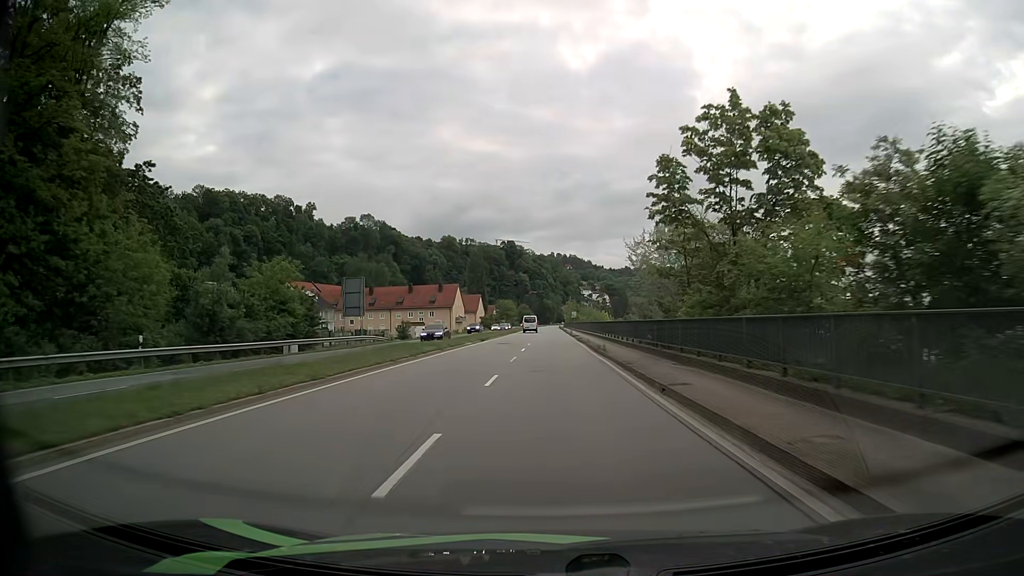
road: primary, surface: asphalt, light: Day
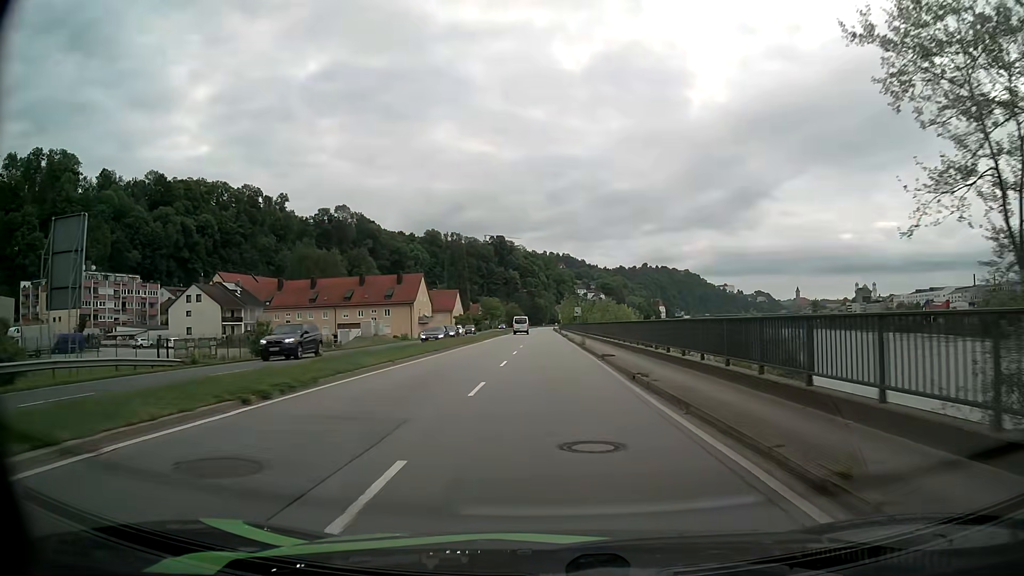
(-0.1, +37.4) m; 0°
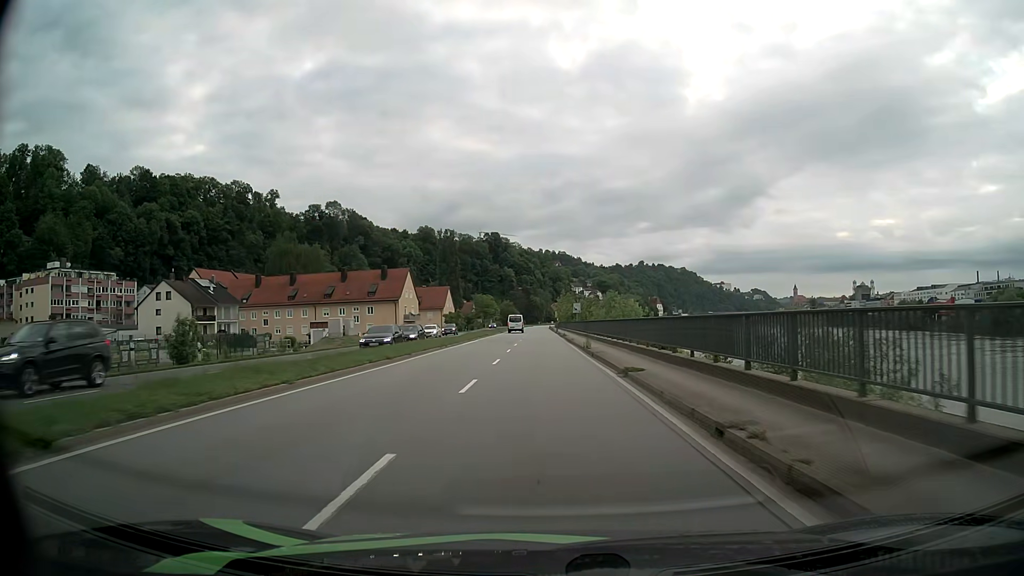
(0.0, +8.8) m; 0°
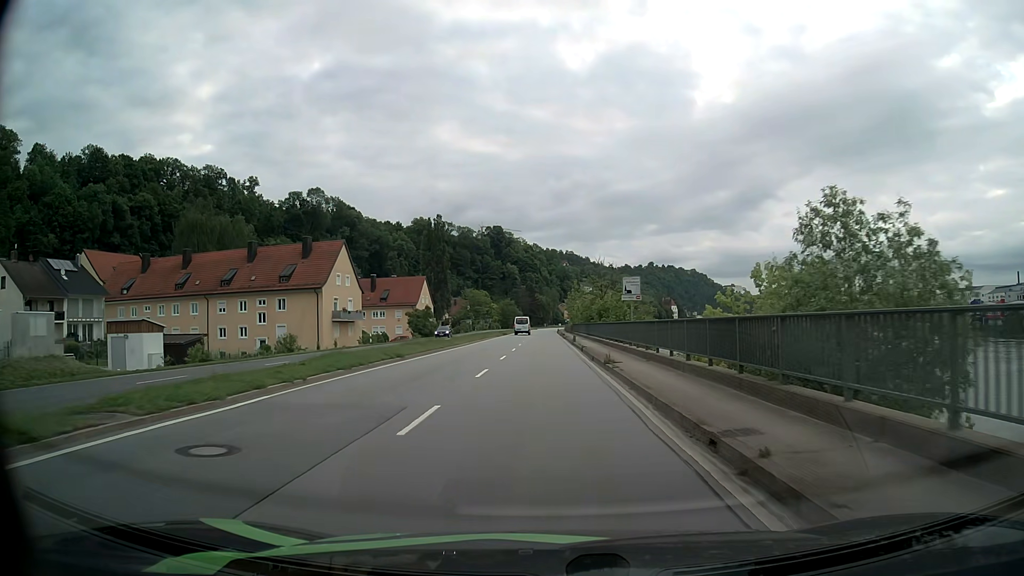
(-0.2, +40.5) m; -1°
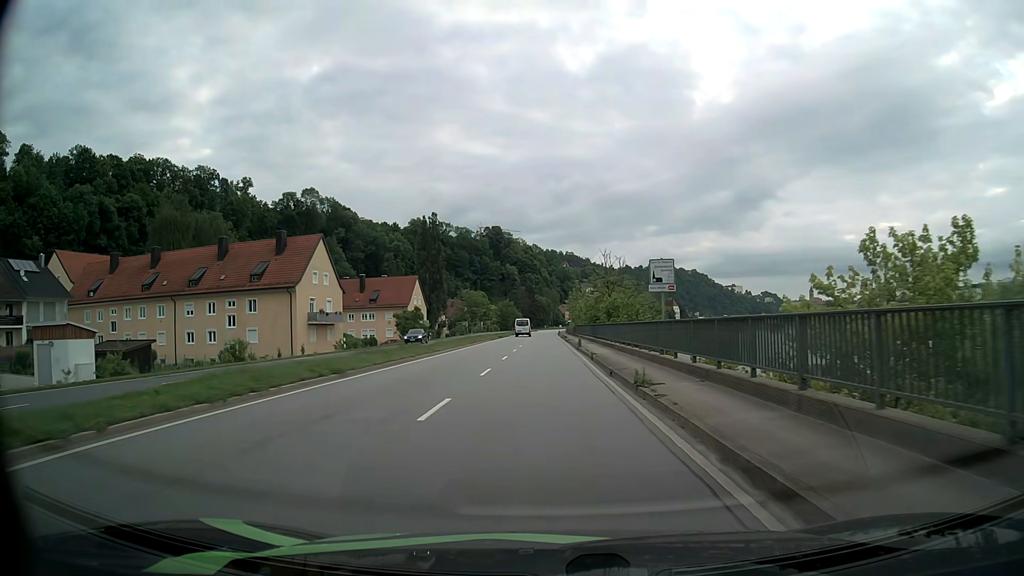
(0.0, +7.6) m; 0°
